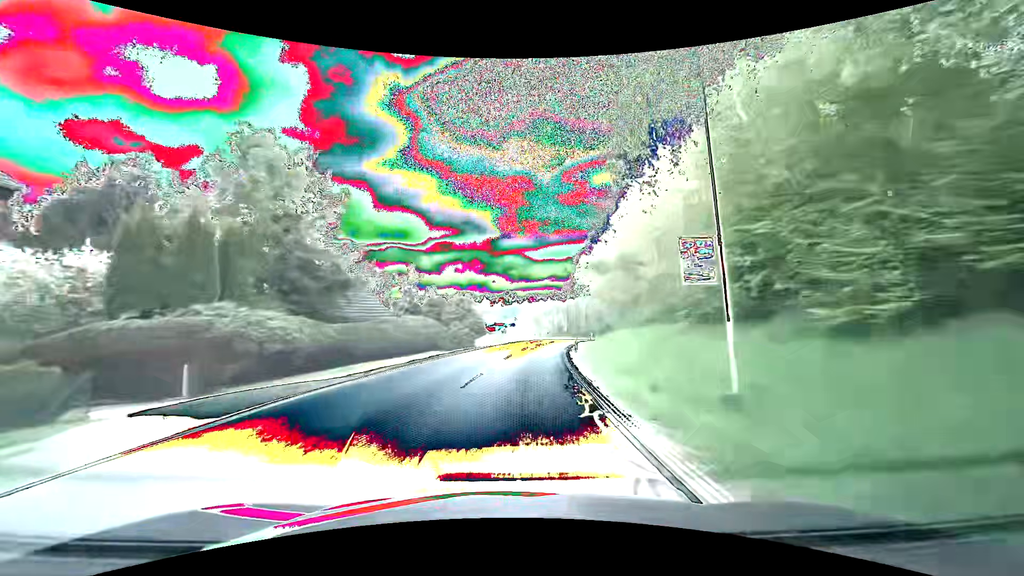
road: secondary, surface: asphalt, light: Day
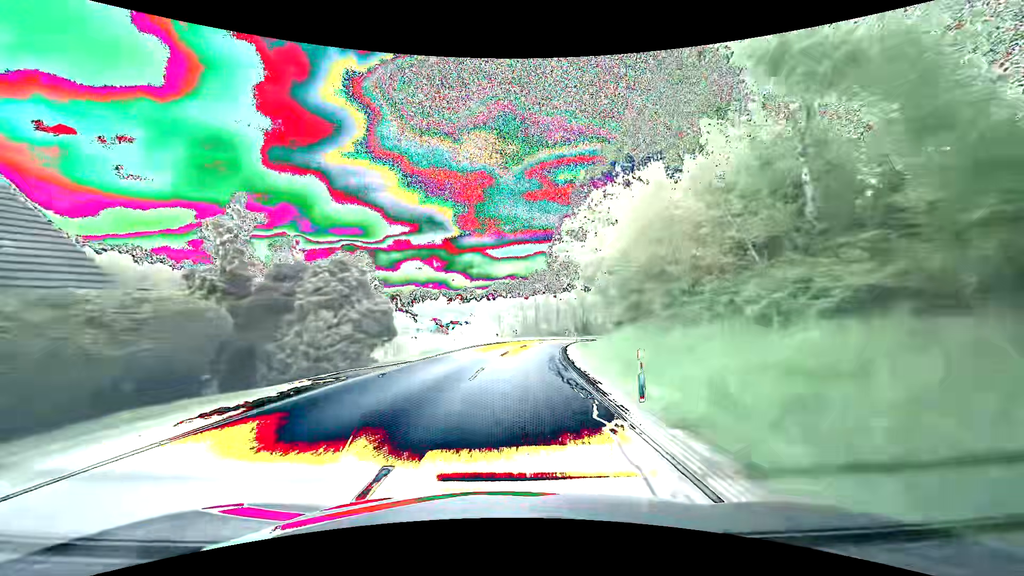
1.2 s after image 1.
(+1.0, +22.4) m; +5°
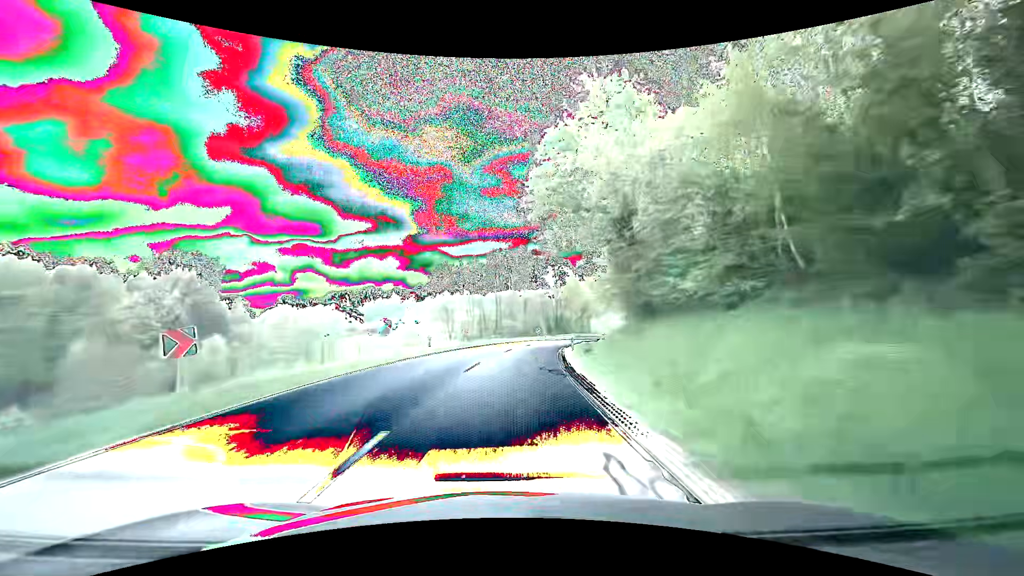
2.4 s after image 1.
(+0.9, +22.4) m; +5°
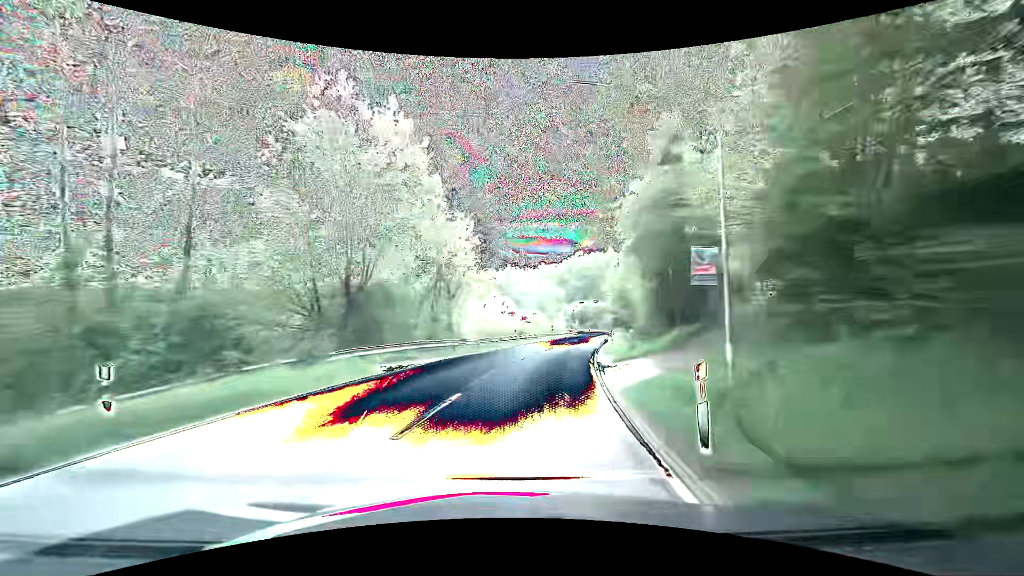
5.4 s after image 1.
(+6.9, +55.4) m; +17°
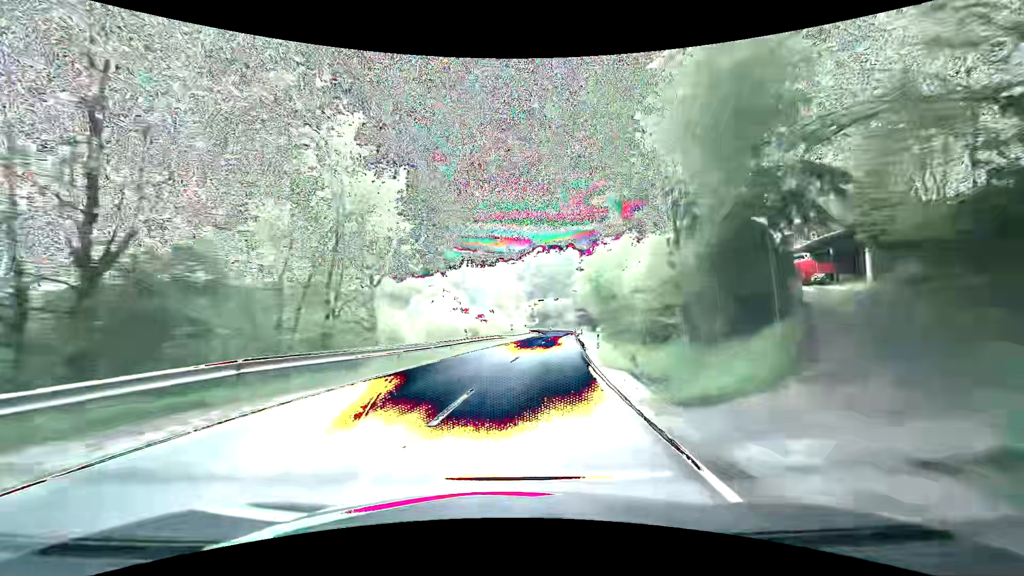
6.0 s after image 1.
(+0.5, +11.2) m; +5°
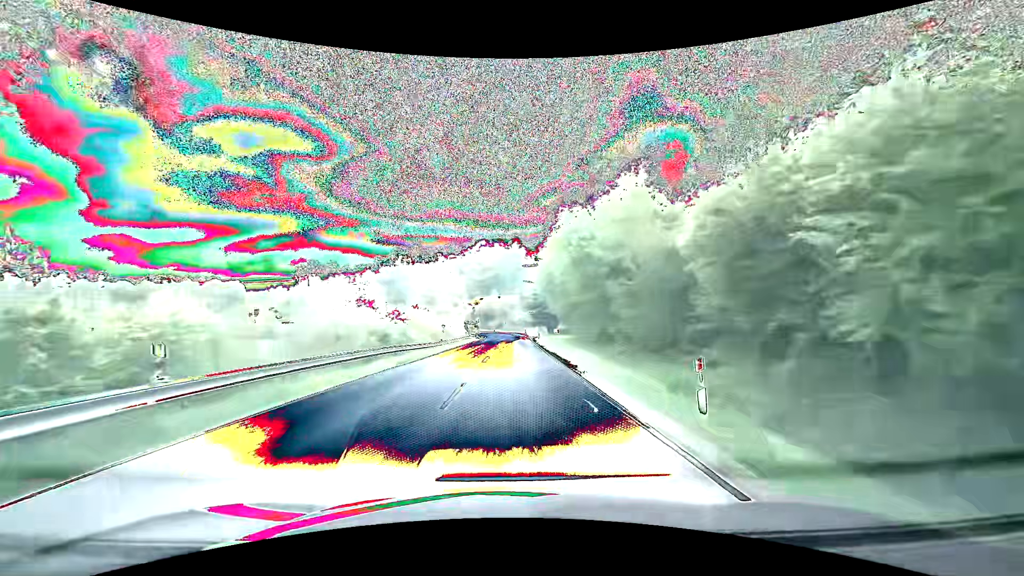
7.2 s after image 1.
(+1.5, +22.4) m; +7°
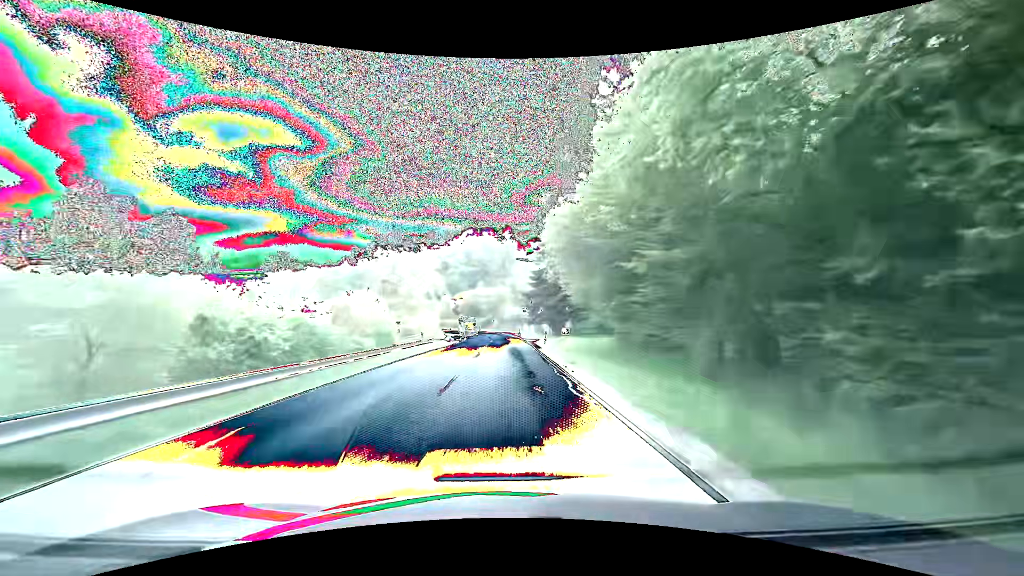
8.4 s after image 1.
(+0.4, +22.2) m; +1°
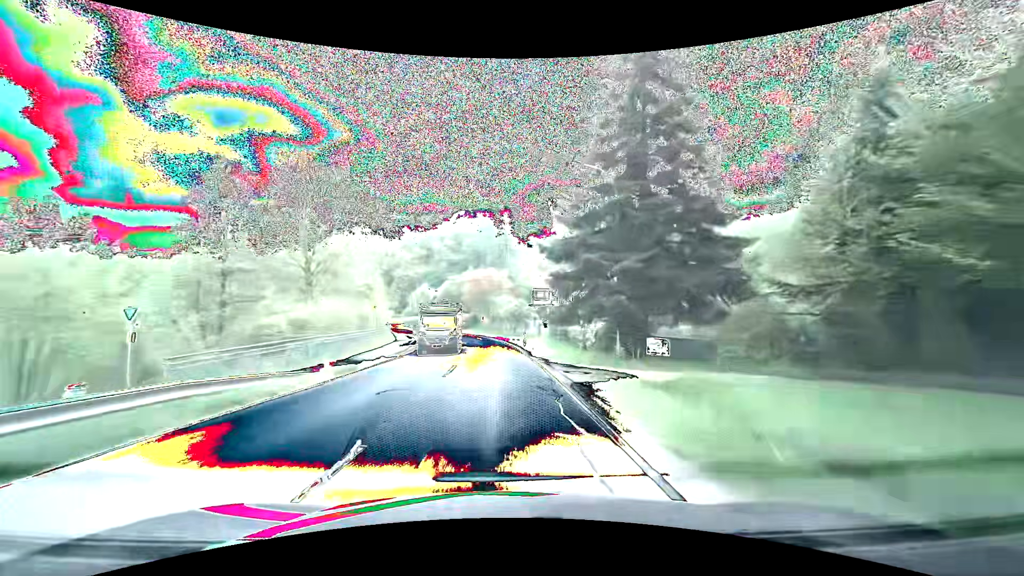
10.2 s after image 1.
(+0.1, +31.6) m; 0°
(0, +10) (0, +20) (-1, +30) (-2, +40) (-3, +50) (-5, +60) (-8, +69) (-12, +78) (-16, +88) (-21, +96) m
